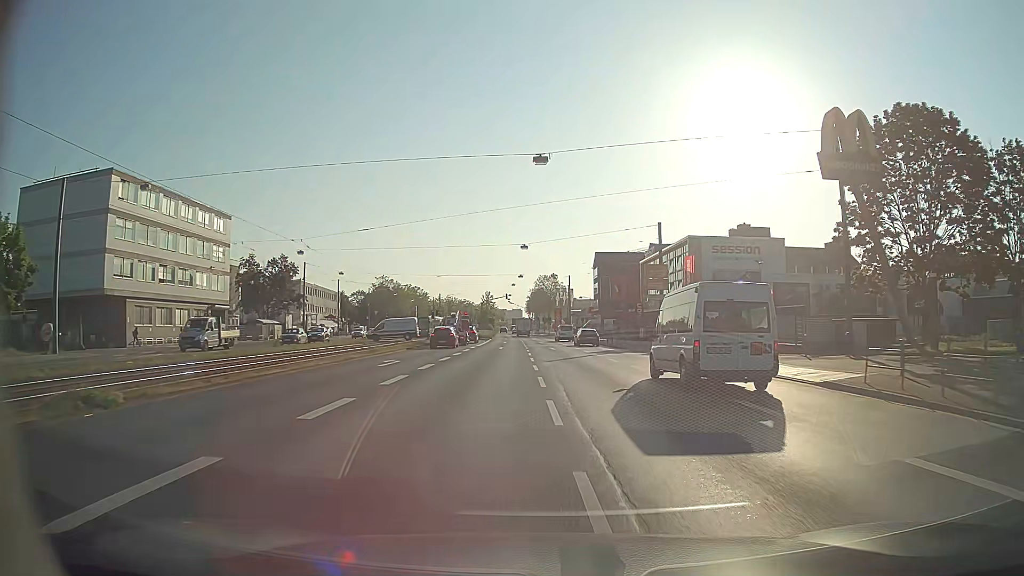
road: primary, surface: asphalt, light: Day
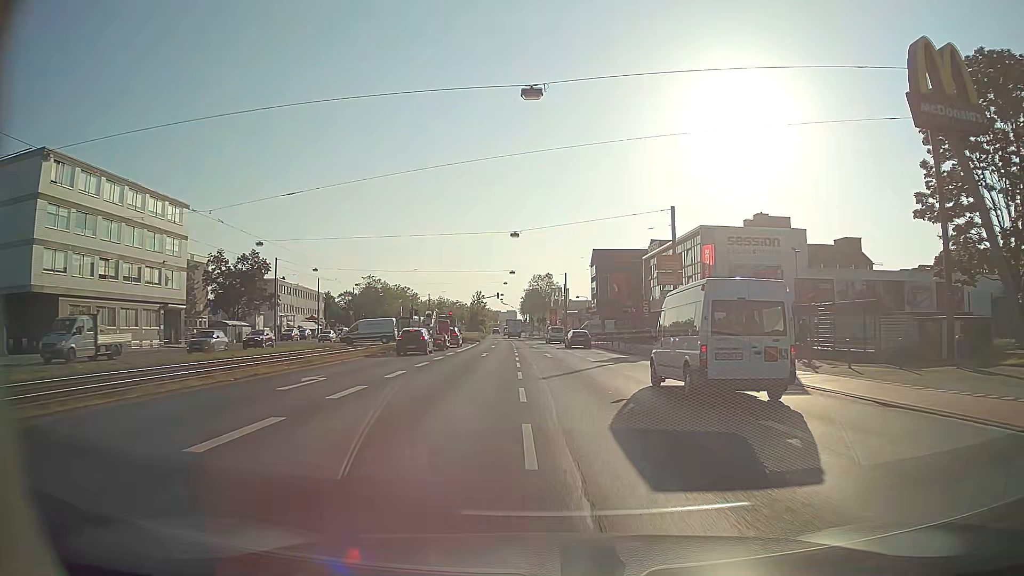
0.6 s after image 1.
(0.0, +8.8) m; 0°
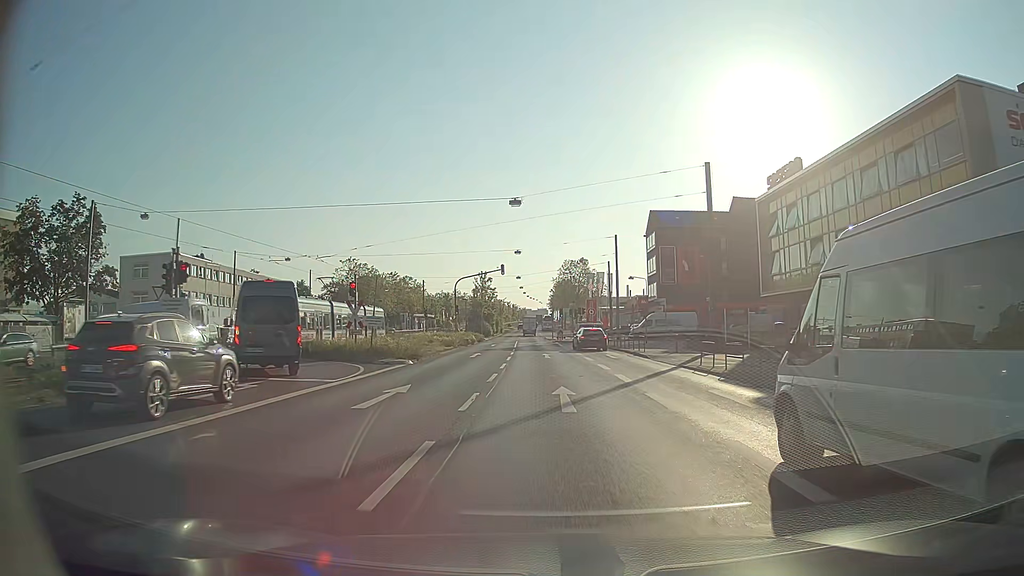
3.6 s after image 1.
(-0.6, +44.1) m; -3°
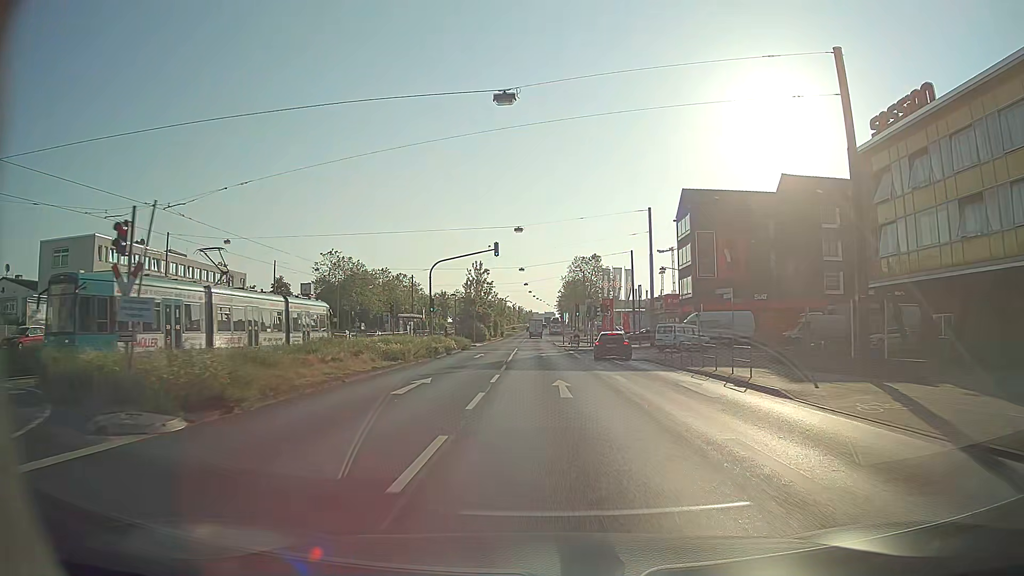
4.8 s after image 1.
(-0.2, +17.6) m; 0°
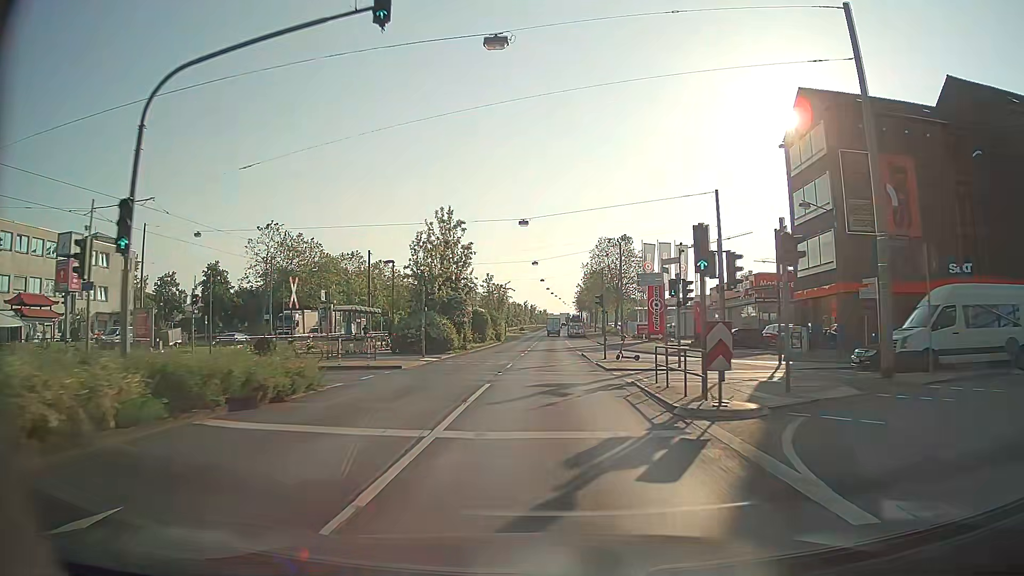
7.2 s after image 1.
(-0.5, +34.9) m; -1°
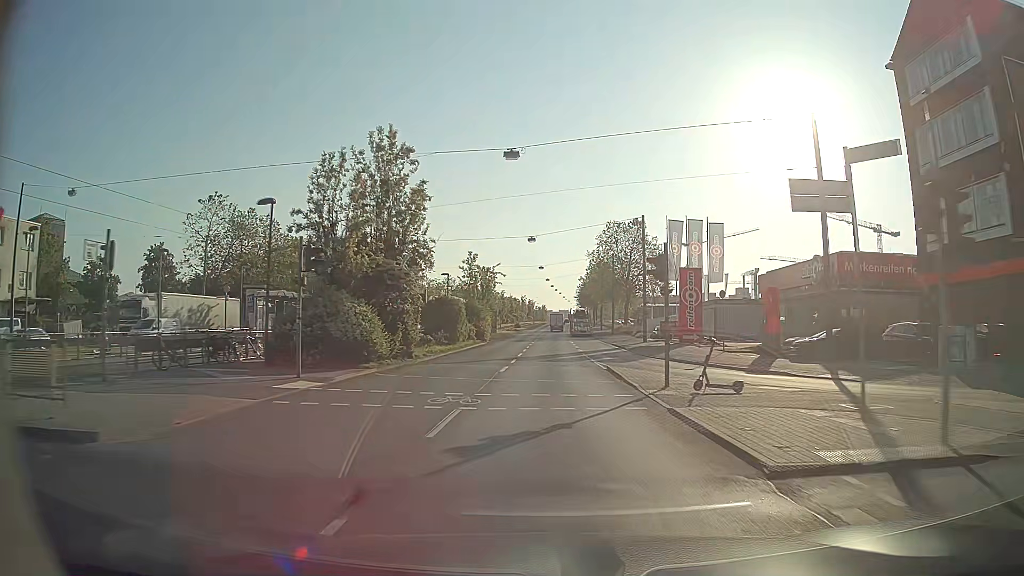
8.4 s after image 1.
(-0.1, +17.3) m; 0°
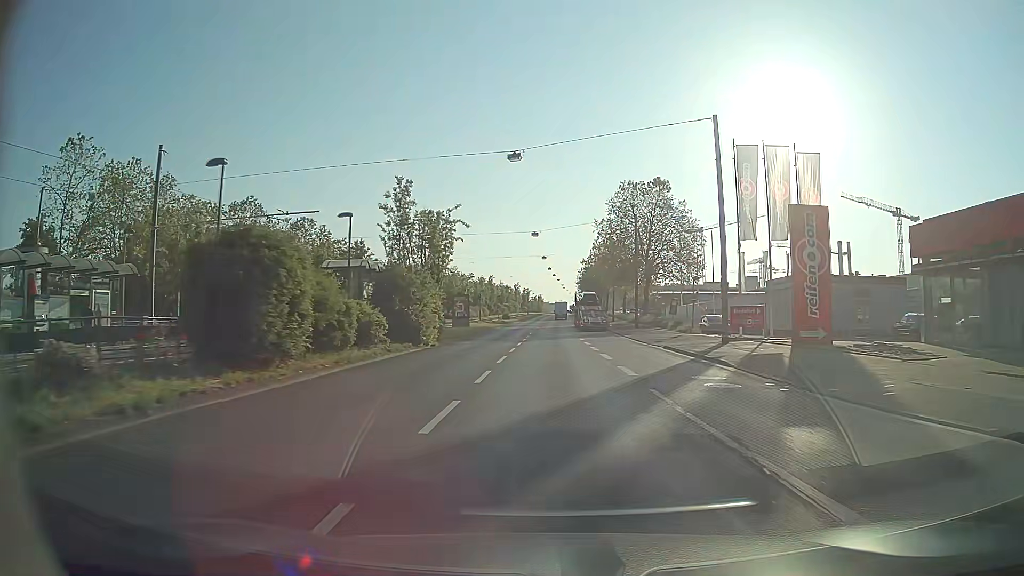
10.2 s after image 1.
(+0.1, +25.8) m; 0°
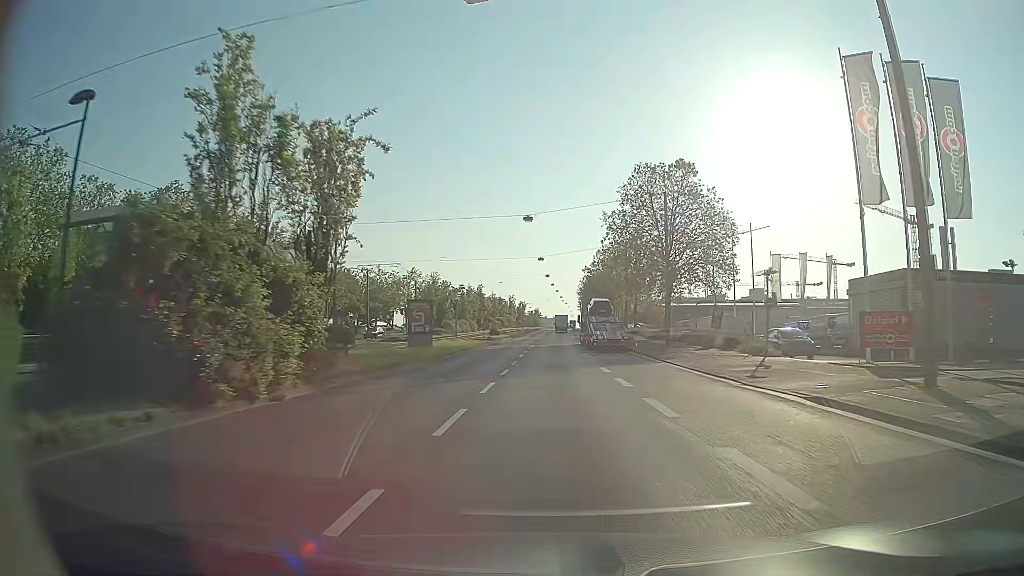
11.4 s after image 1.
(+0.1, +17.2) m; 0°
(0, +10) (0, +20) (0, +30) (0, +40) (+1, +50) (+1, +60) (+1, +70) (+2, +80) (+2, +90) (+3, +100) m
